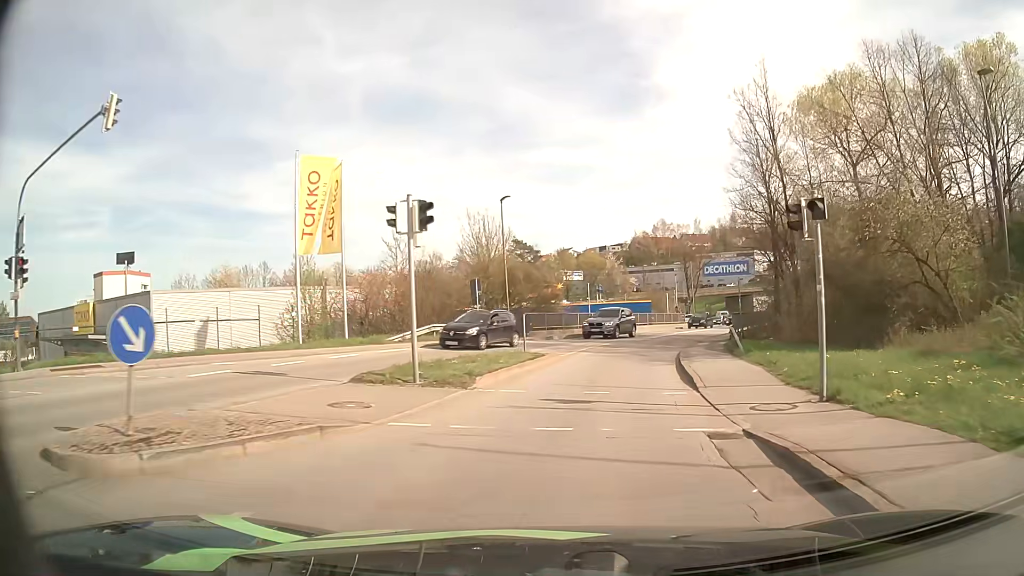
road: tertiary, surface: asphalt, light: Day
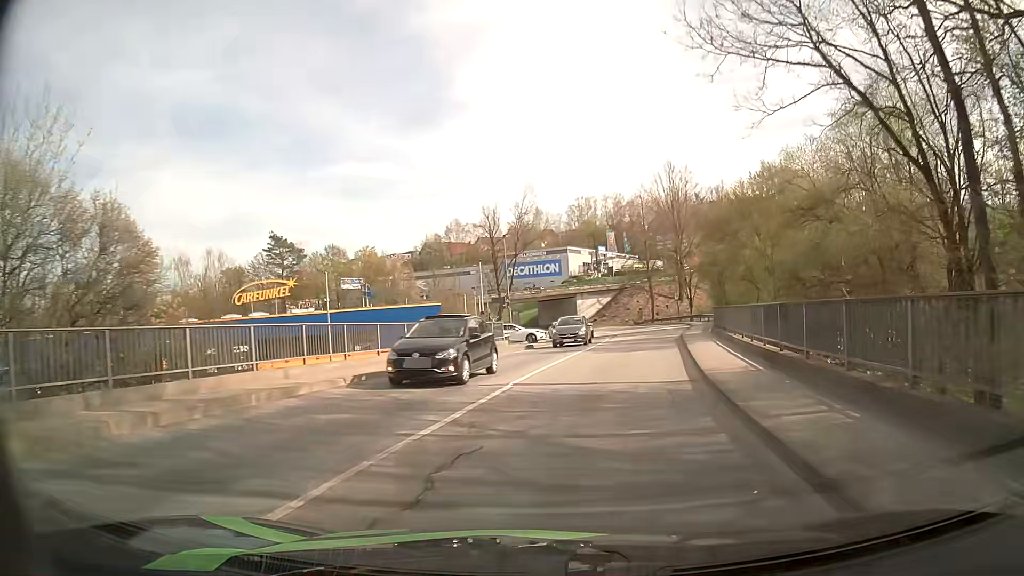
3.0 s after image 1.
(+4.4, +31.1) m; +17°
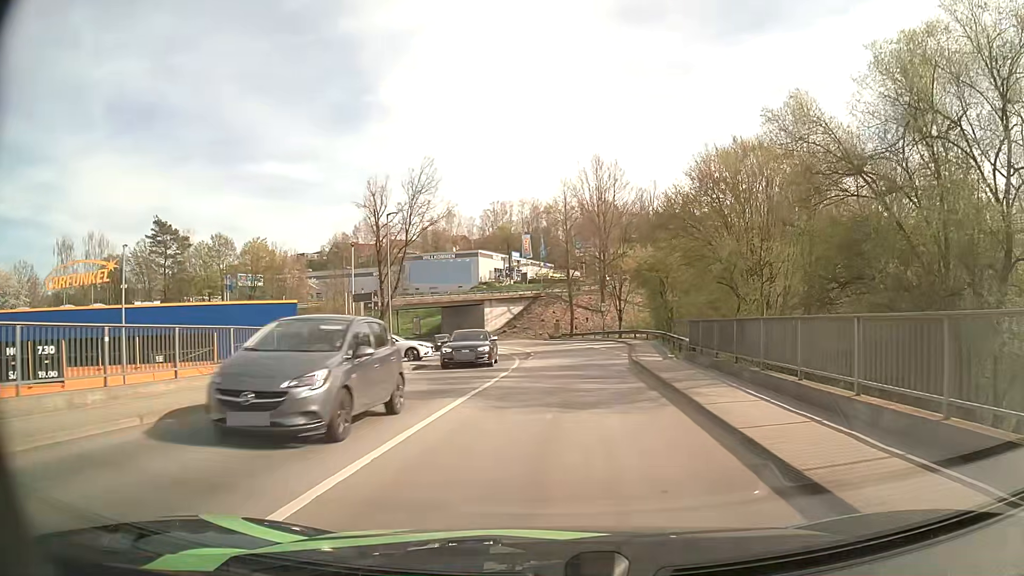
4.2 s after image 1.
(+0.7, +12.9) m; +7°
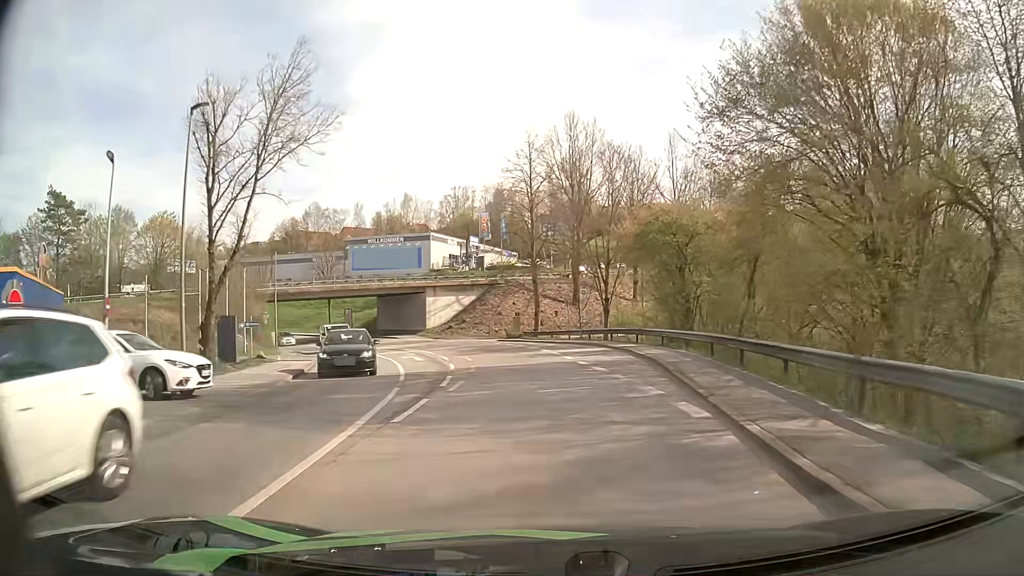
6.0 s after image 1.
(+0.8, +20.0) m; +3°
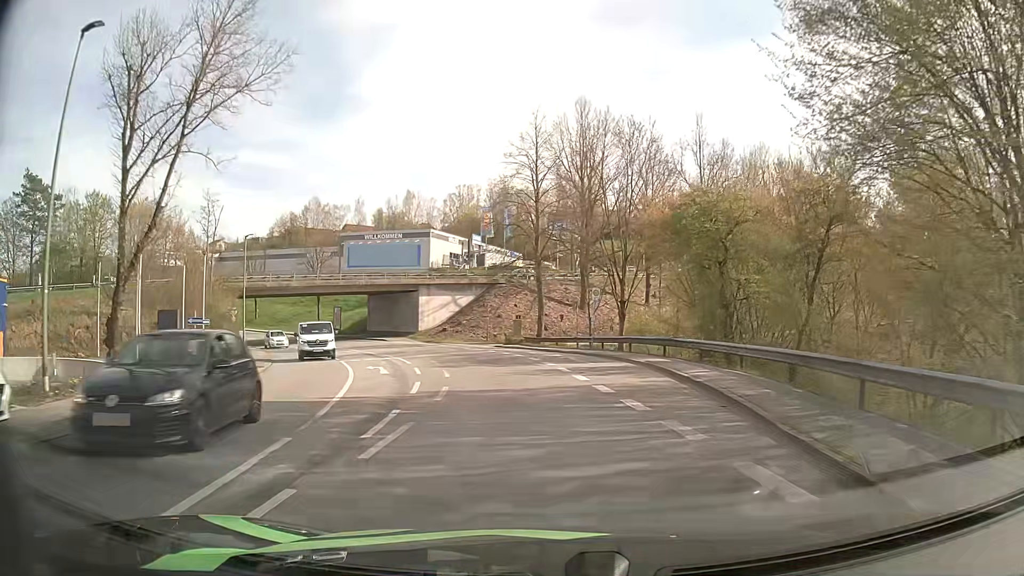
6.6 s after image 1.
(0.0, +6.8) m; -1°
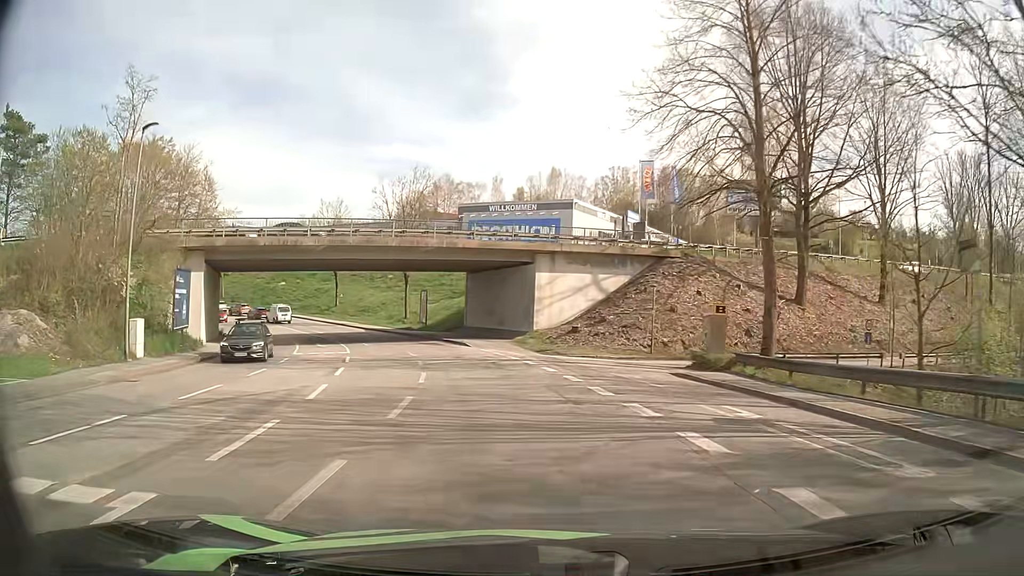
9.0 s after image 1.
(-2.4, +27.6) m; -12°
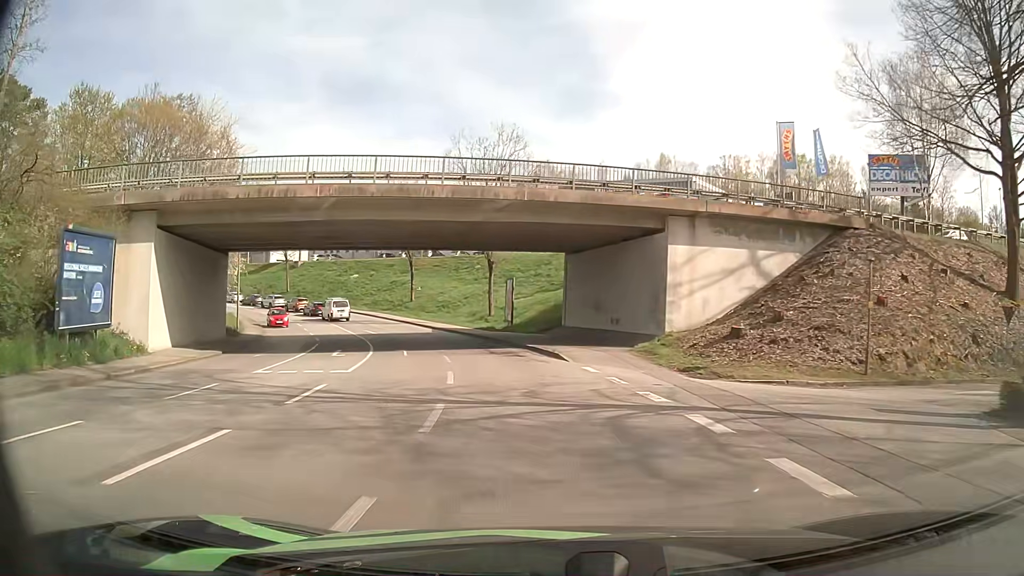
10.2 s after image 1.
(-1.1, +13.8) m; -9°
(0, +10) (-2, +20) (-4, +30) (-5, +40) (-9, +49) (-13, +58) (-18, +67) (-24, +75) (-31, +82) (-39, +88) m
